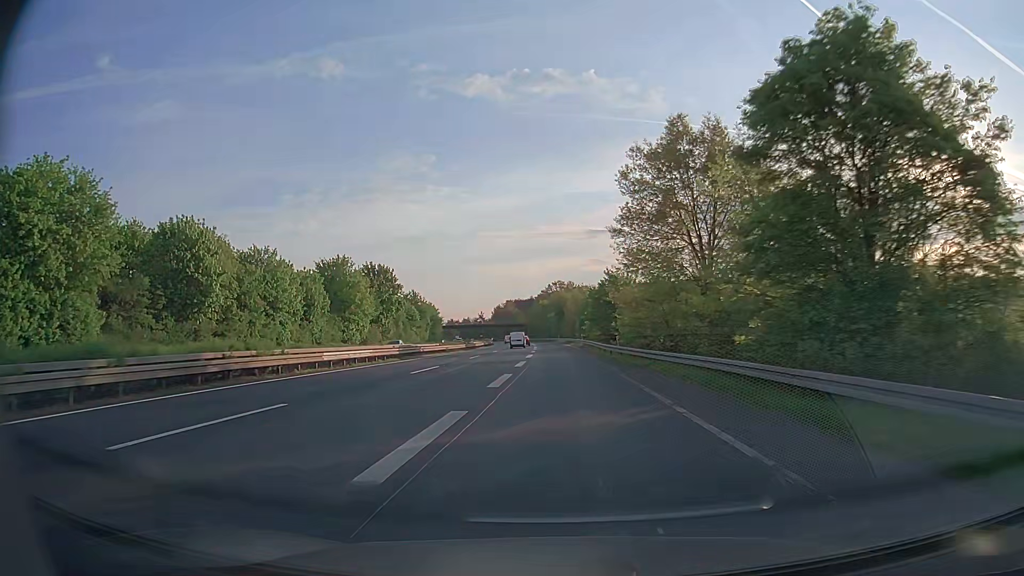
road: trunk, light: Day
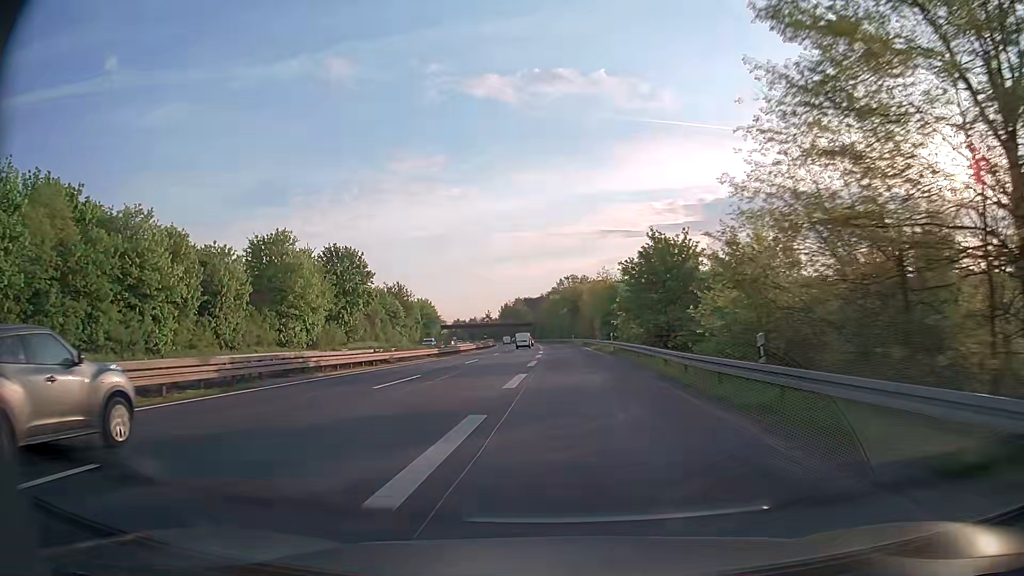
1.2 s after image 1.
(-0.2, +25.2) m; -1°
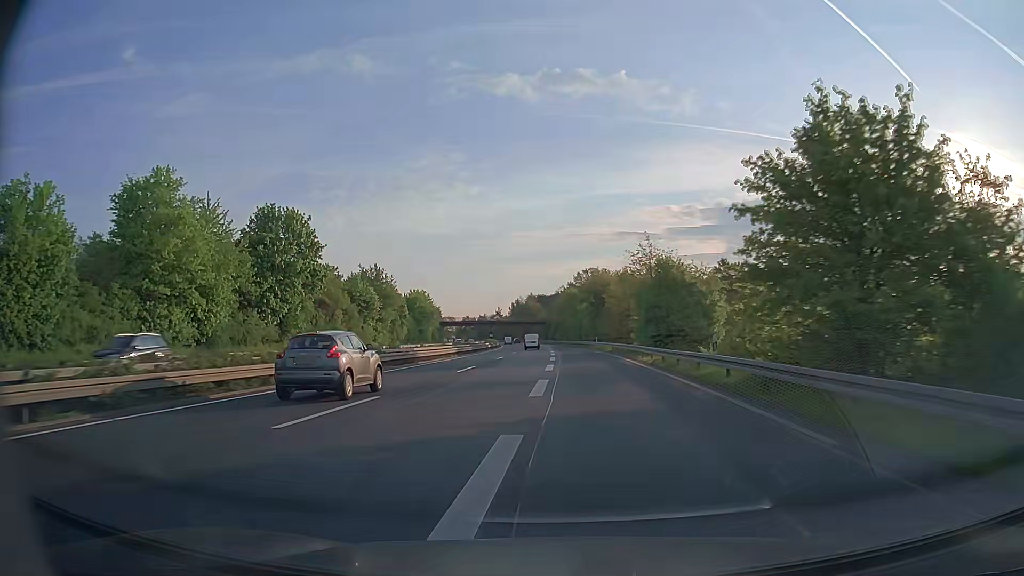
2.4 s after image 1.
(-0.3, +26.5) m; -1°
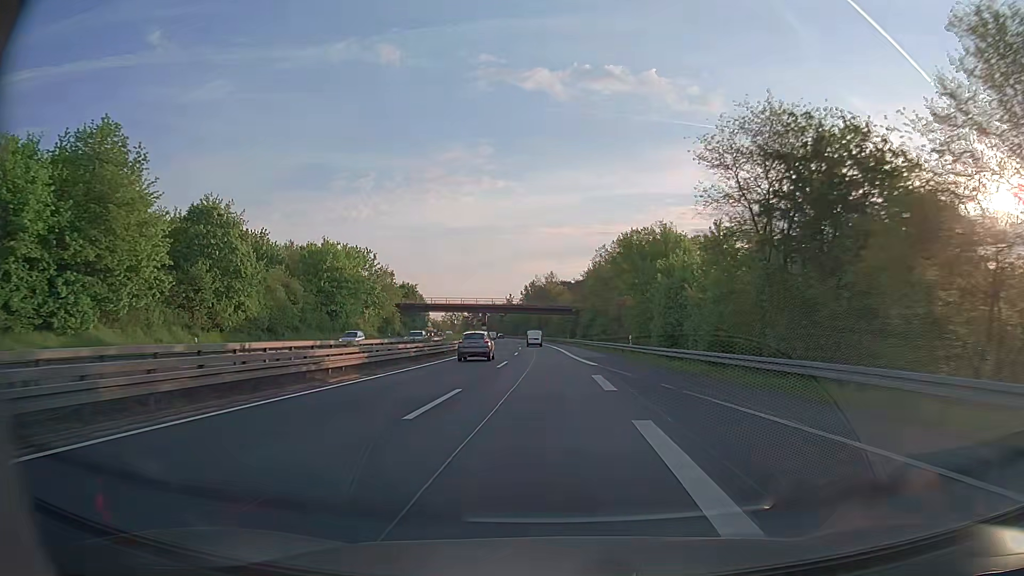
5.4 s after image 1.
(-1.7, +71.4) m; -2°
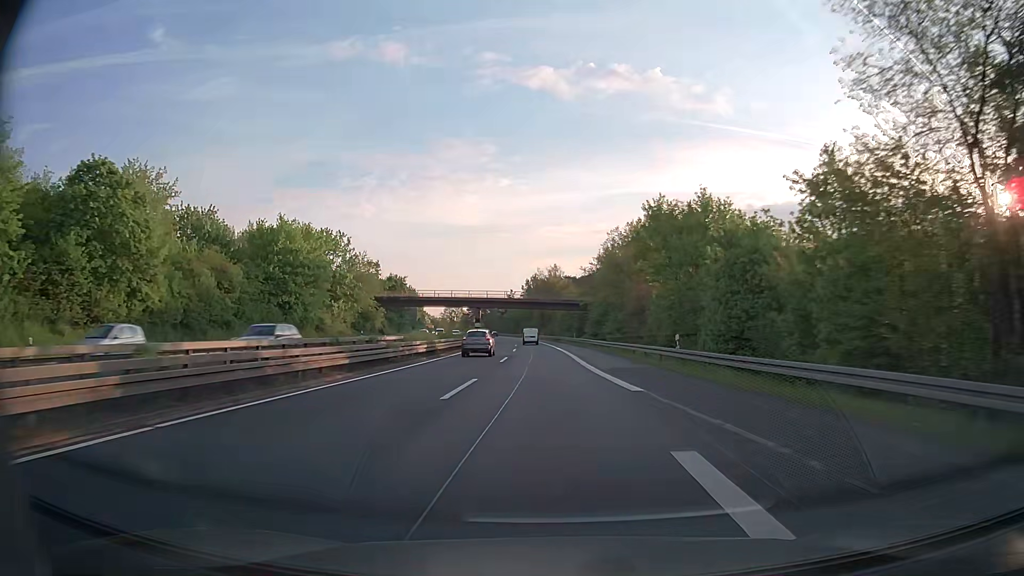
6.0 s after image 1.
(-0.1, +15.0) m; 0°
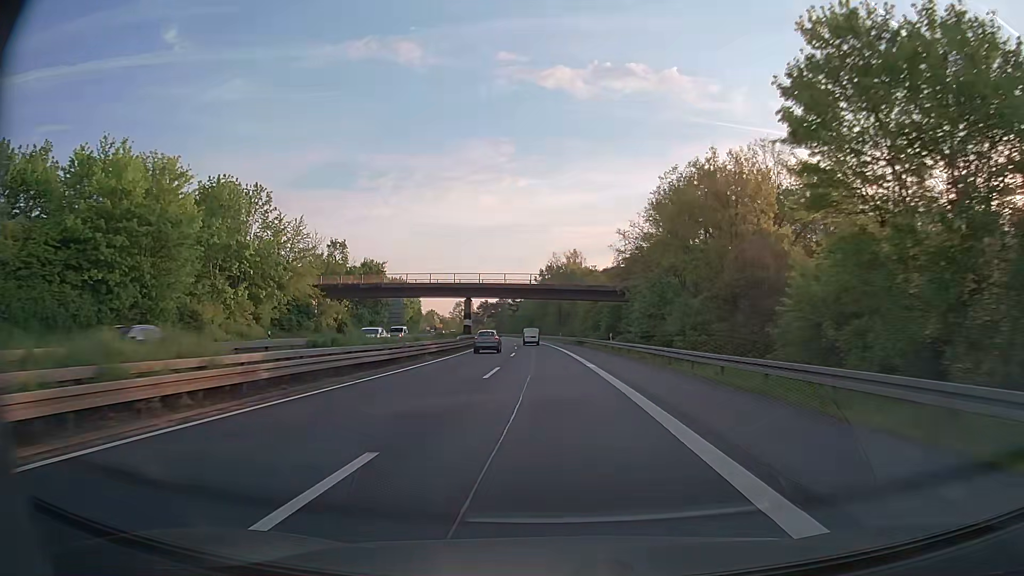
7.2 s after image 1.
(-0.4, +30.4) m; -1°
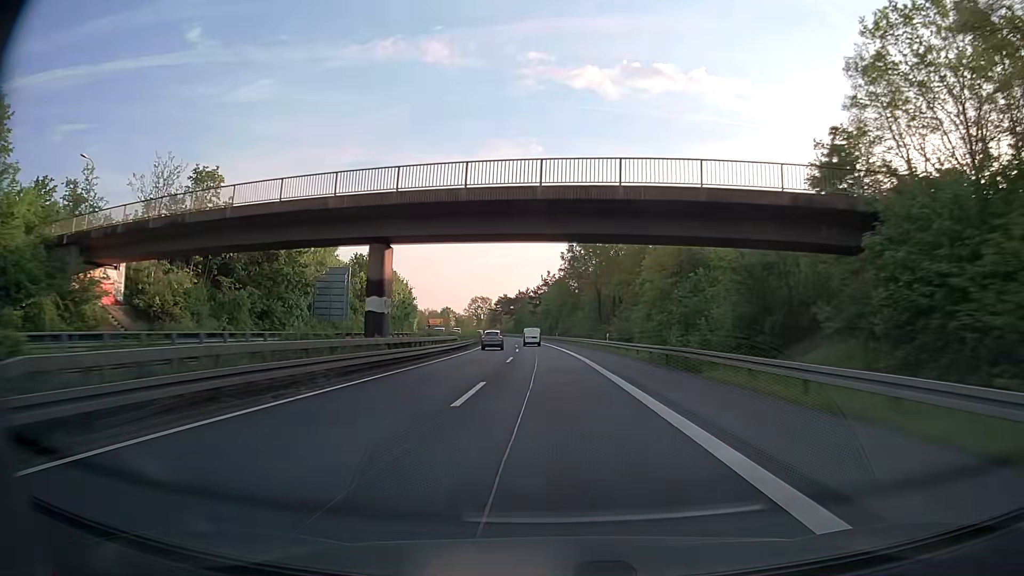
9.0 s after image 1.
(-1.0, +46.6) m; -3°
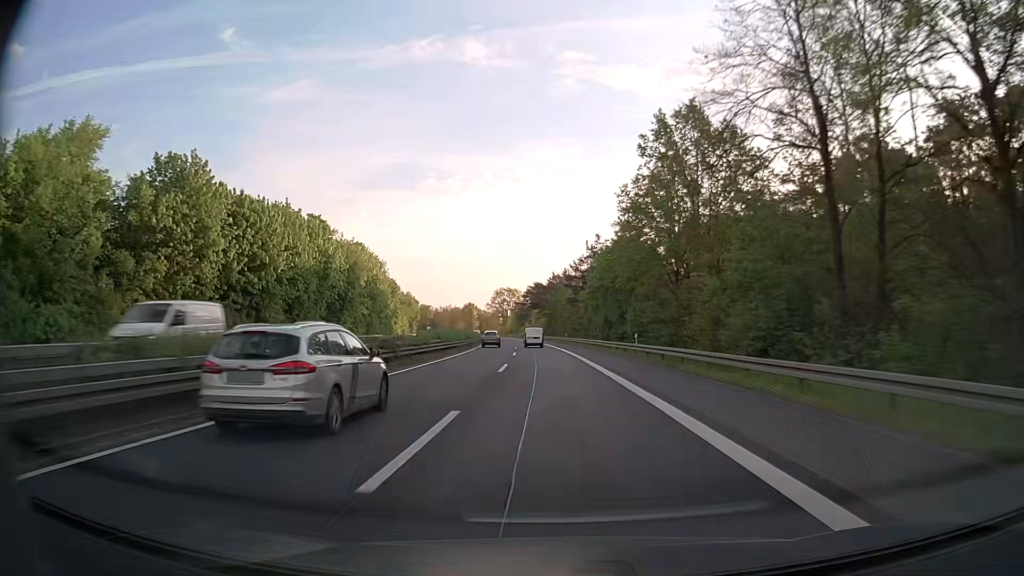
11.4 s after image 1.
(-1.7, +63.8) m; -4°
(0, +10) (0, +20) (0, +30) (-1, +40) (-1, +50) (-1, +60) (-2, +70) (-3, +80) (-3, +90) (-4, +100) m
